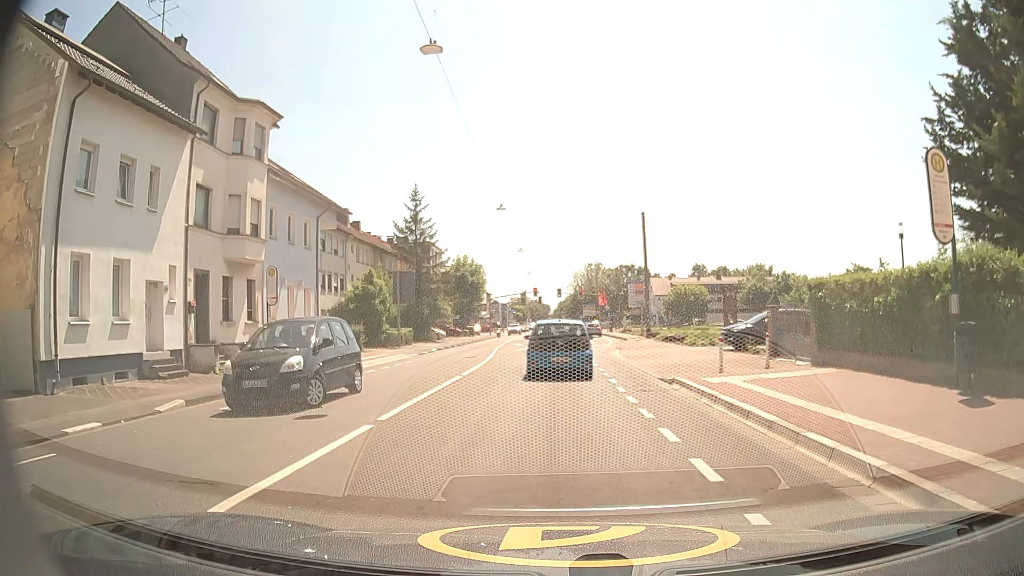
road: secondary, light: Day
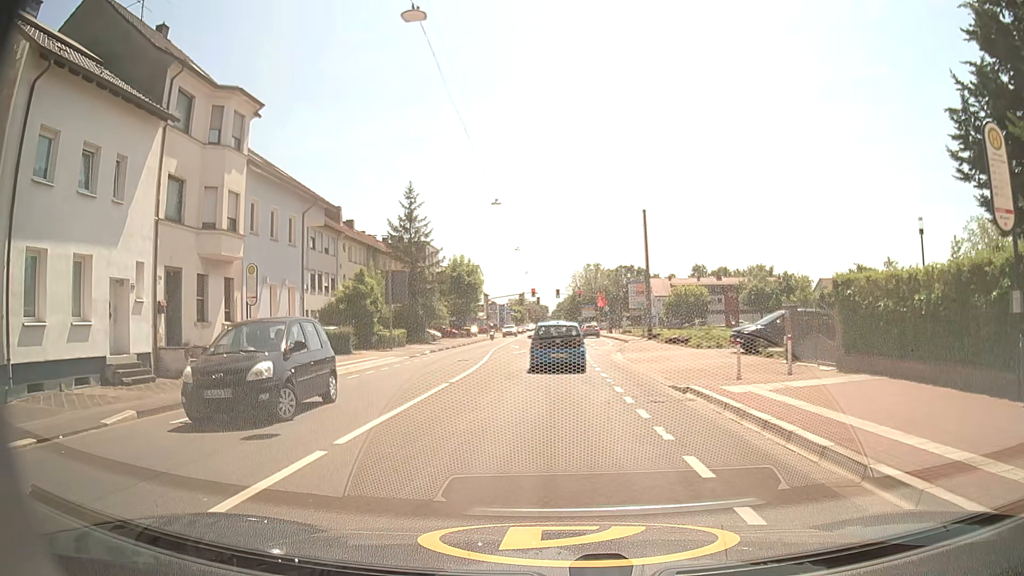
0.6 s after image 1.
(0.0, +2.0) m; 0°
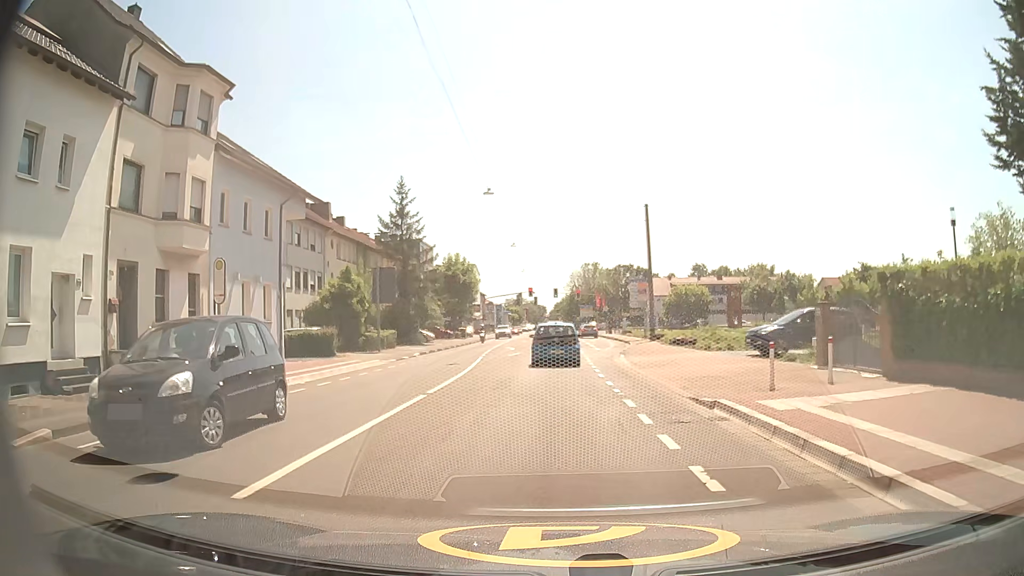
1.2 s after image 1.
(0.0, +2.7) m; 0°
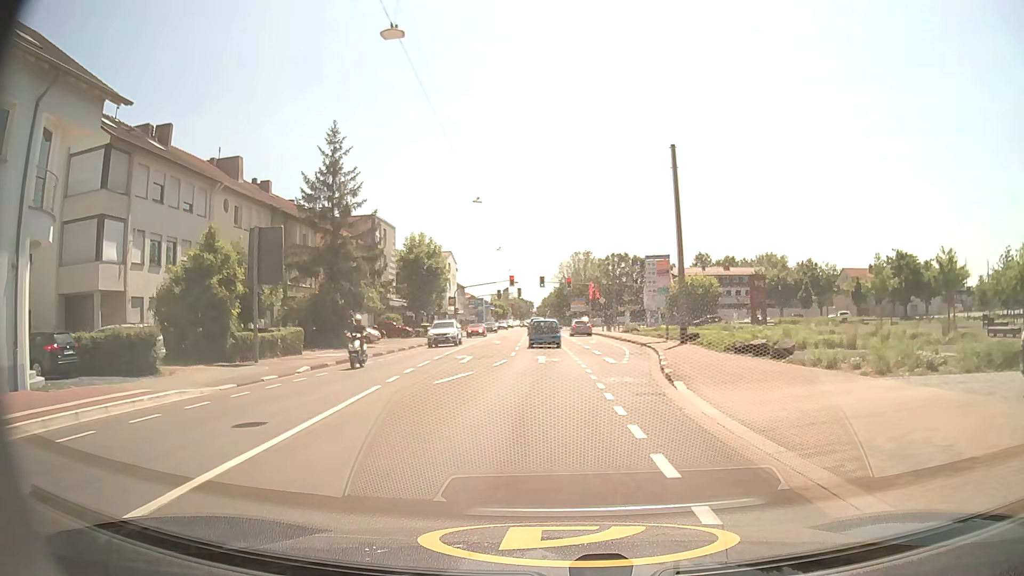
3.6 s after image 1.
(+0.2, +16.9) m; +1°
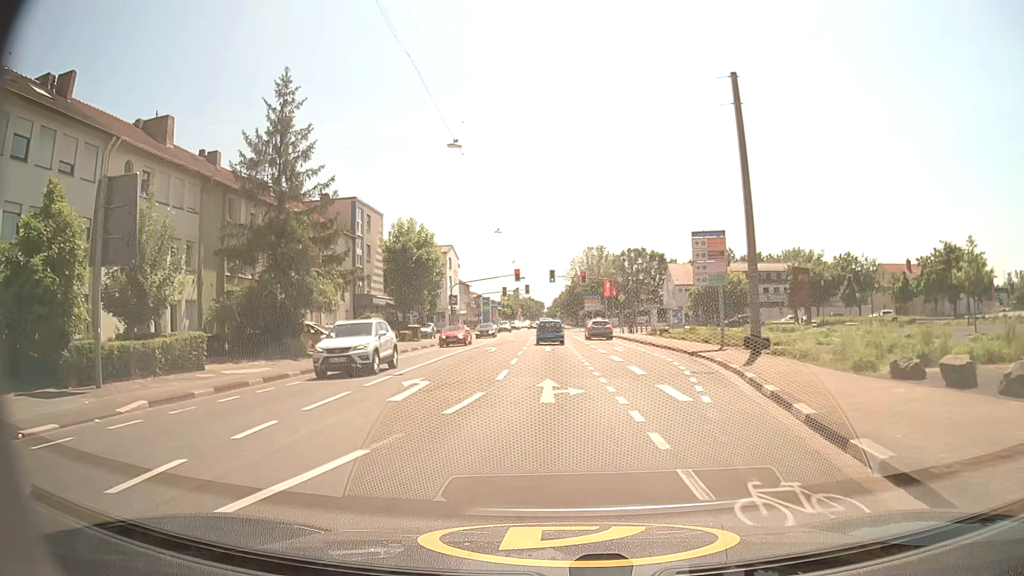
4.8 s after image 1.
(0.0, +11.0) m; -1°
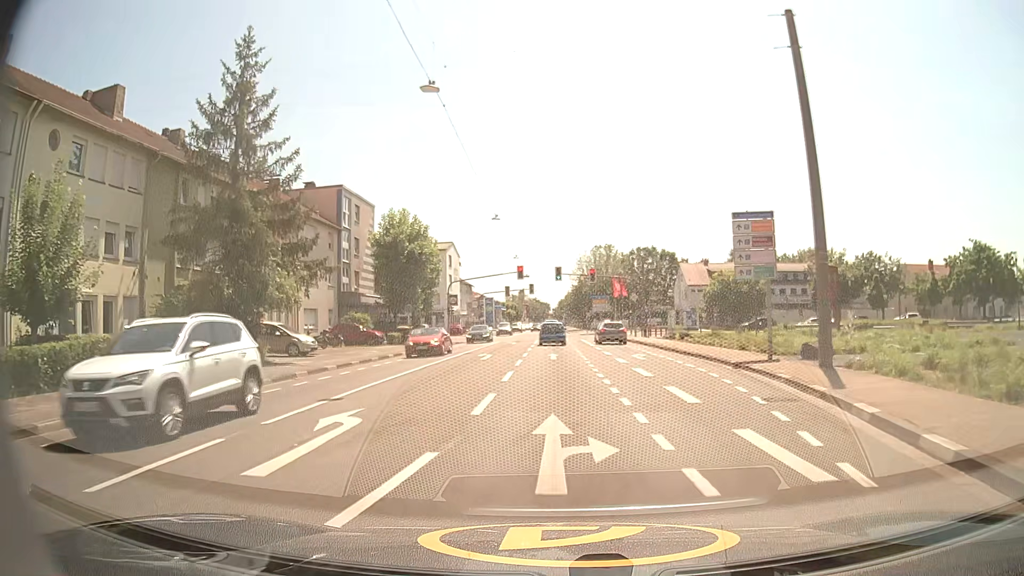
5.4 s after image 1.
(0.0, +5.9) m; -1°
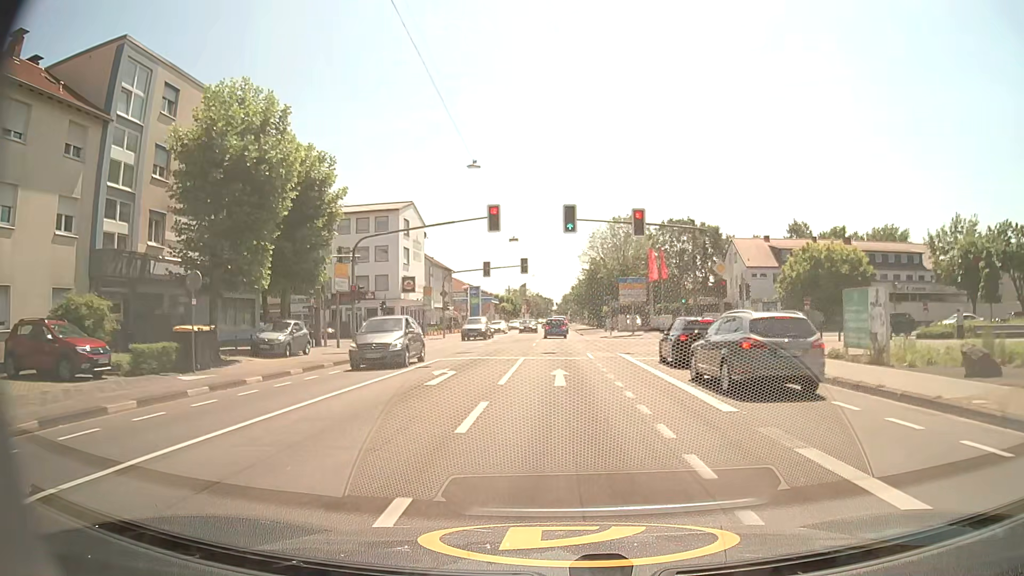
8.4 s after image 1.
(+0.1, +31.8) m; 0°
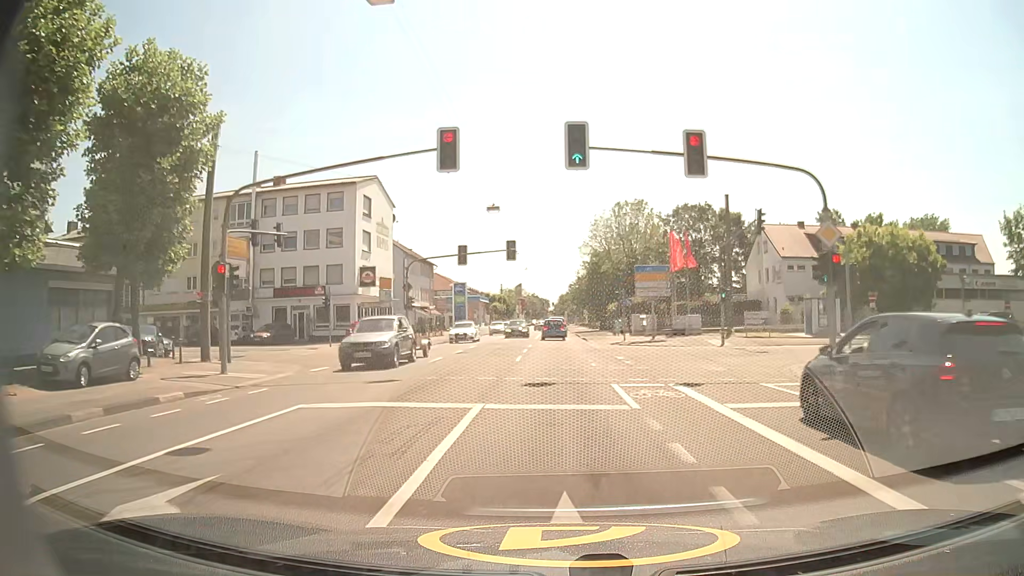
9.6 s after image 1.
(0.0, +13.4) m; 0°
